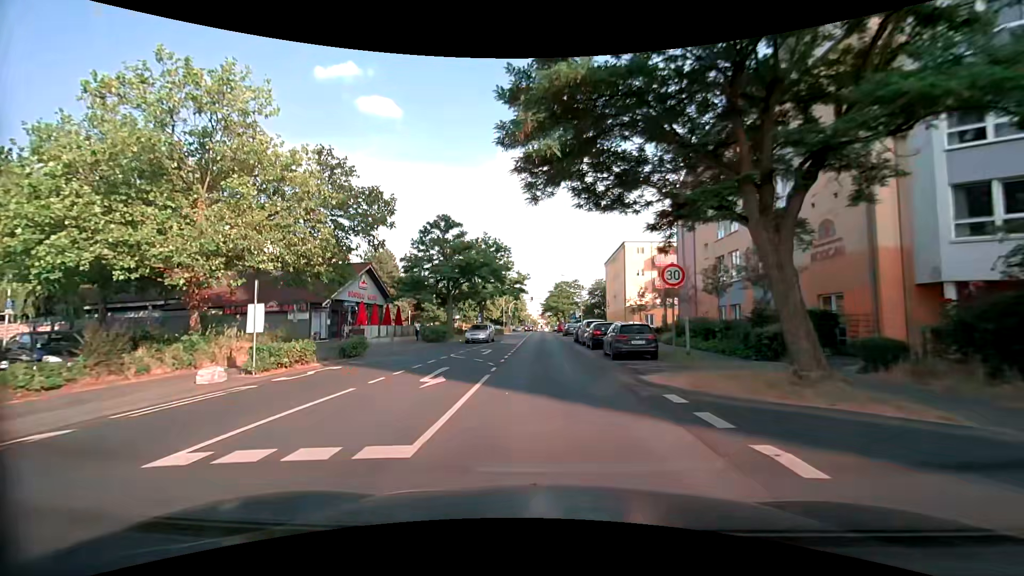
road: tertiary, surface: asphalt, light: Day
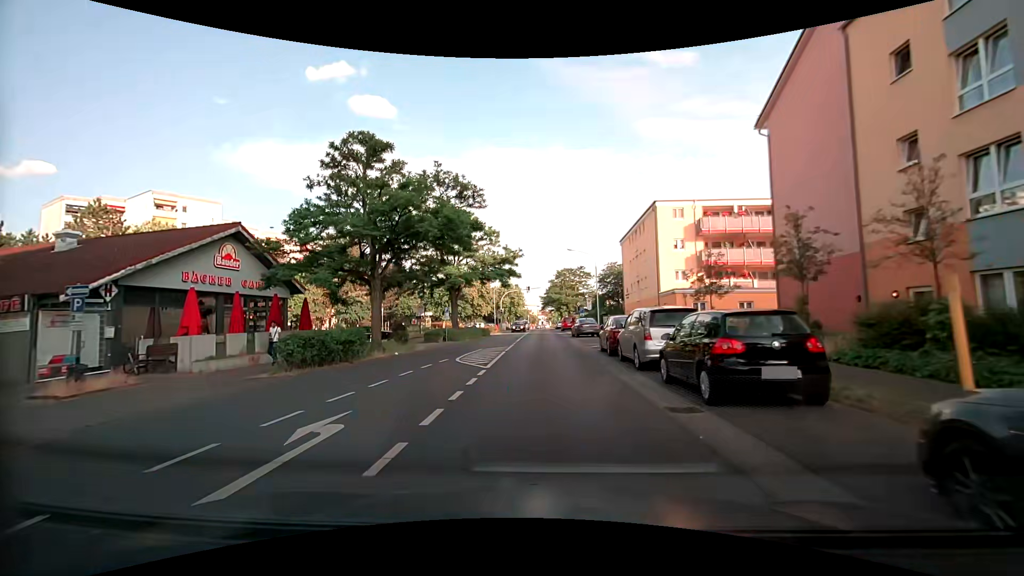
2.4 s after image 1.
(0.0, +19.2) m; 0°
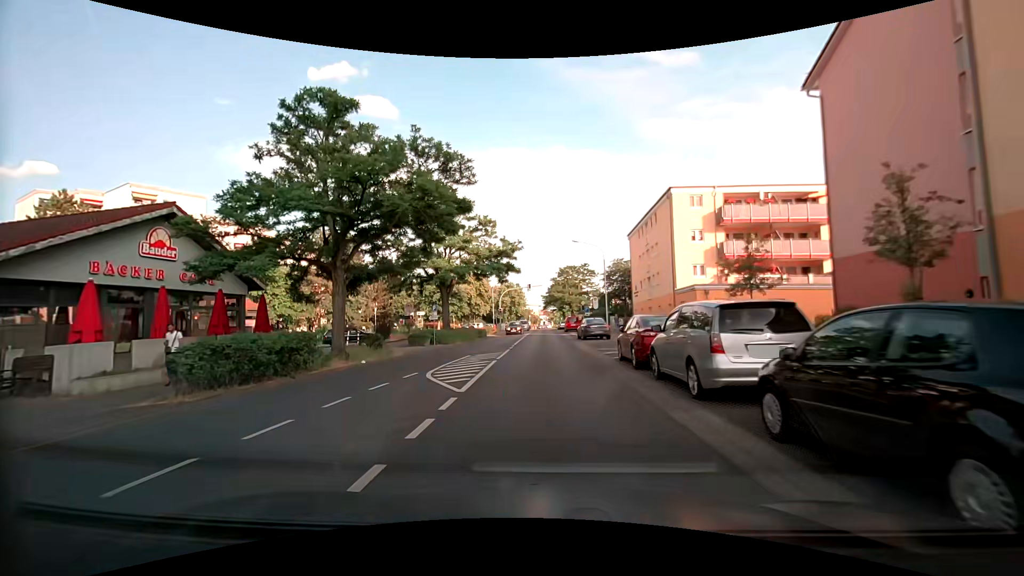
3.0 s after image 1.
(0.0, +4.8) m; 0°
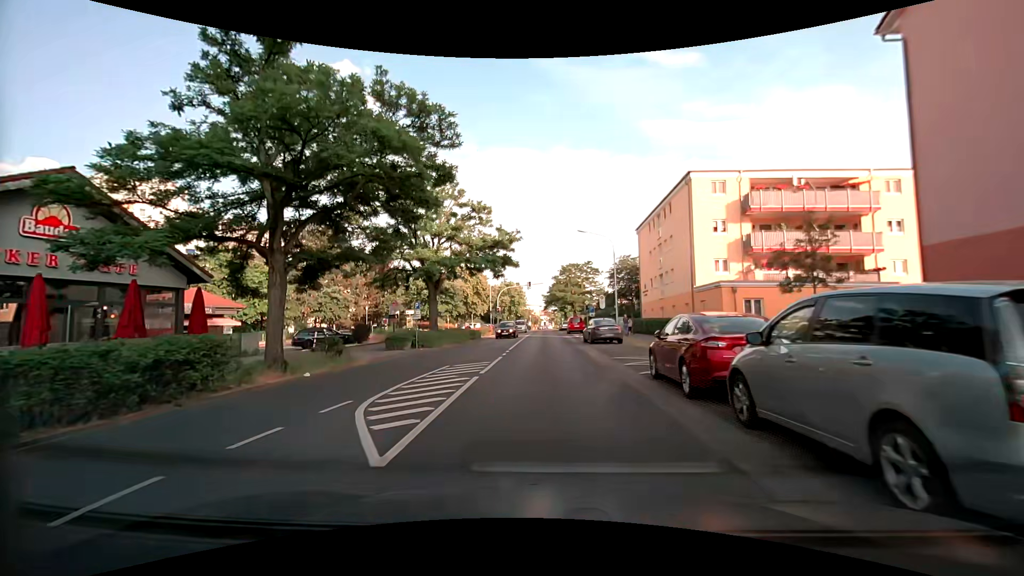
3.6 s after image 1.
(0.0, +4.8) m; 0°
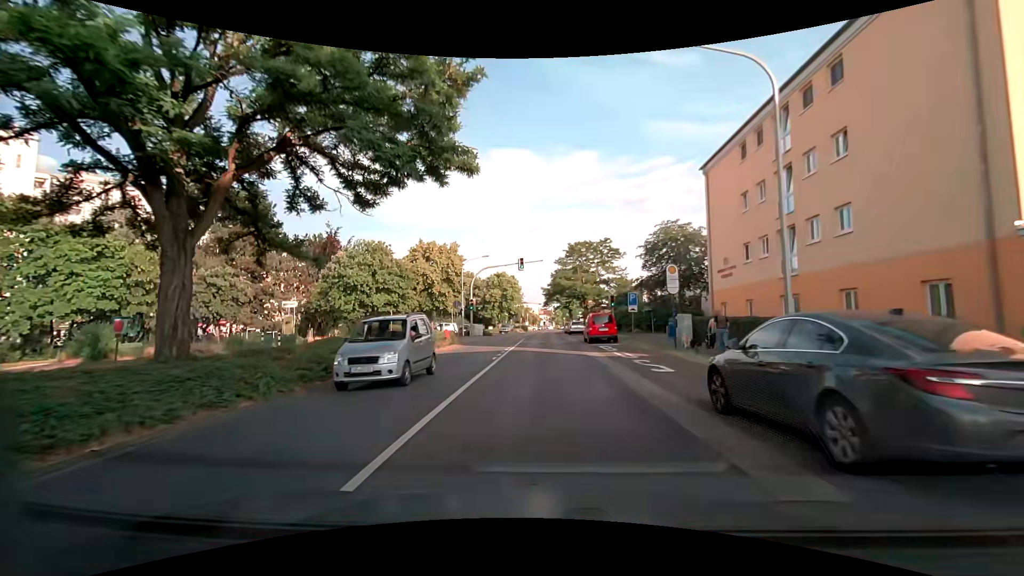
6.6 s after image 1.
(0.0, +24.3) m; 0°
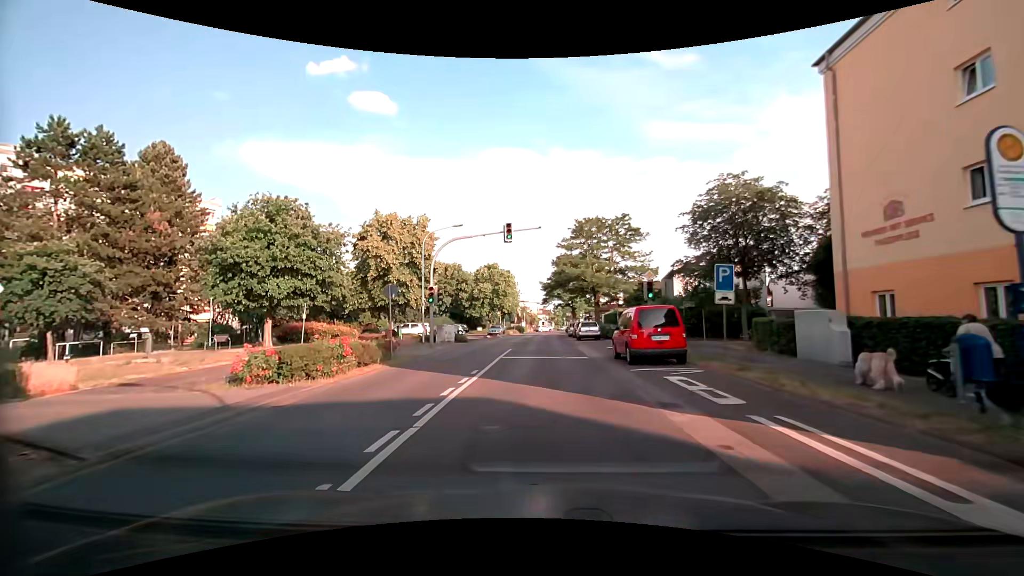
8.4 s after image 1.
(0.0, +14.8) m; 0°
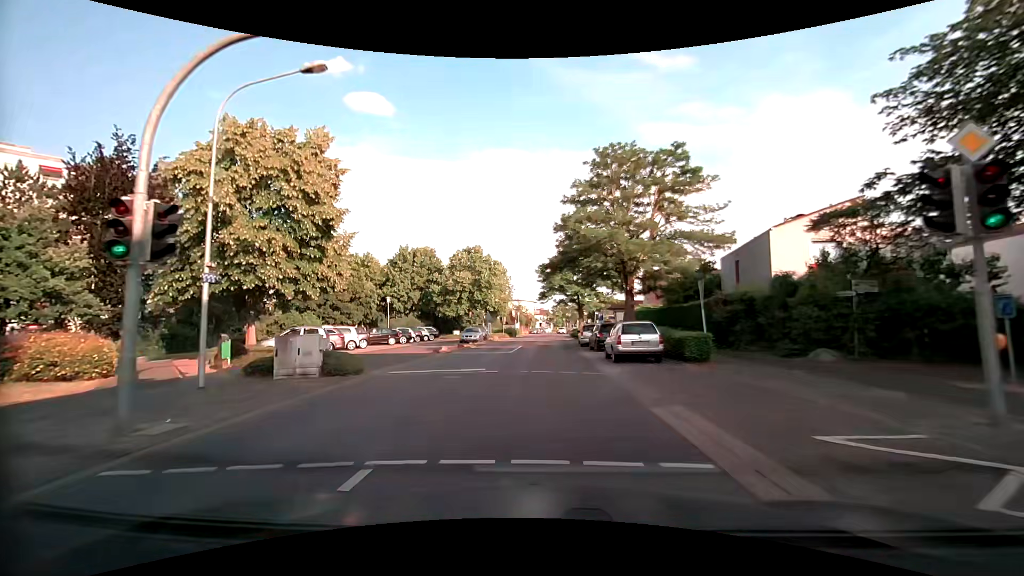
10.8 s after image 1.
(+0.1, +20.0) m; +1°
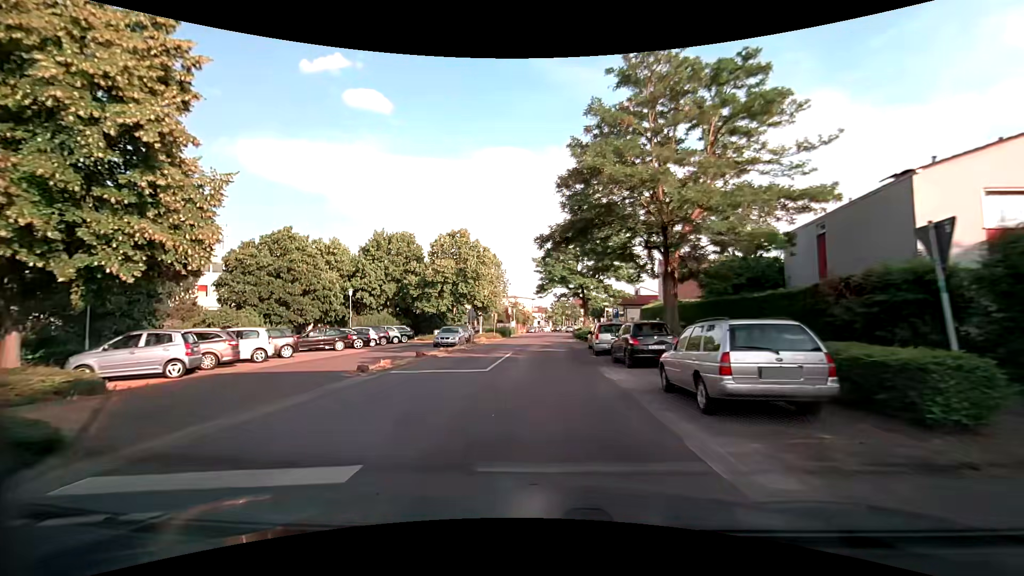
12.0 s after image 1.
(0.0, +10.1) m; 0°
(0, +10) (0, +20) (+1, +30) (+1, +40) (+1, +50) (+2, +60) (+2, +70) (+3, +80) (+4, +90) (+5, +100) m
